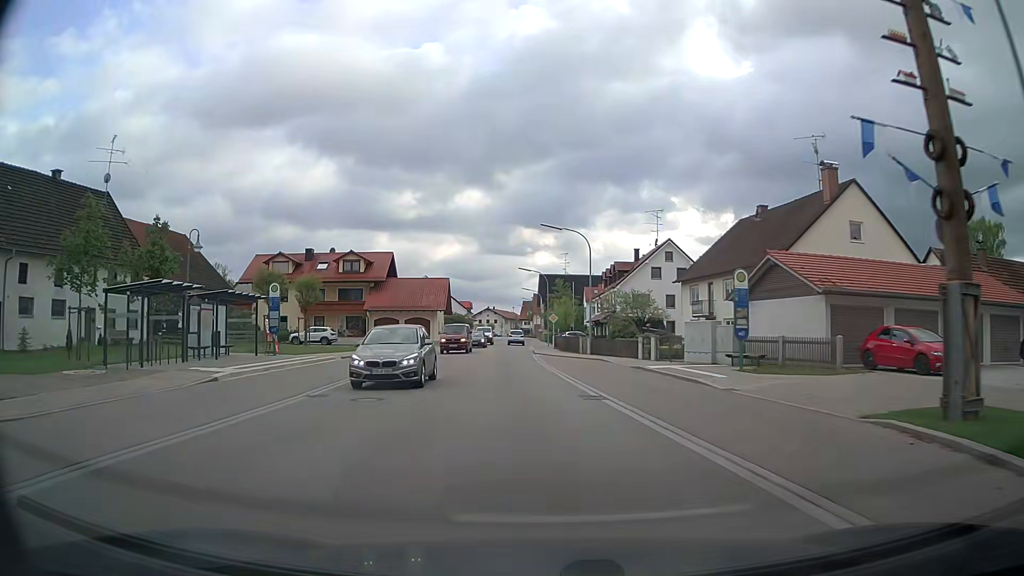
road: secondary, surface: asphalt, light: Day
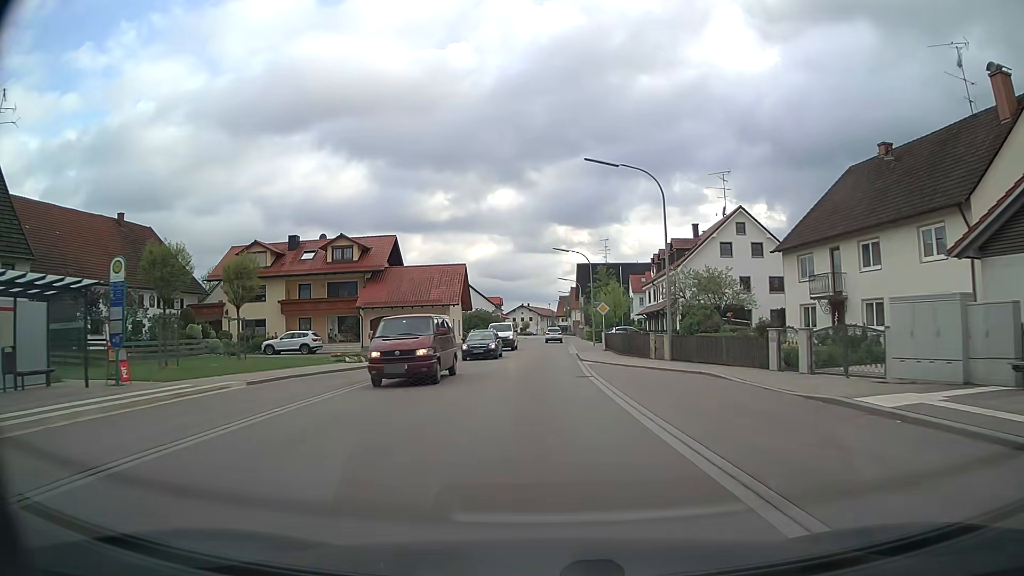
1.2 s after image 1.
(-0.6, +14.5) m; -4°
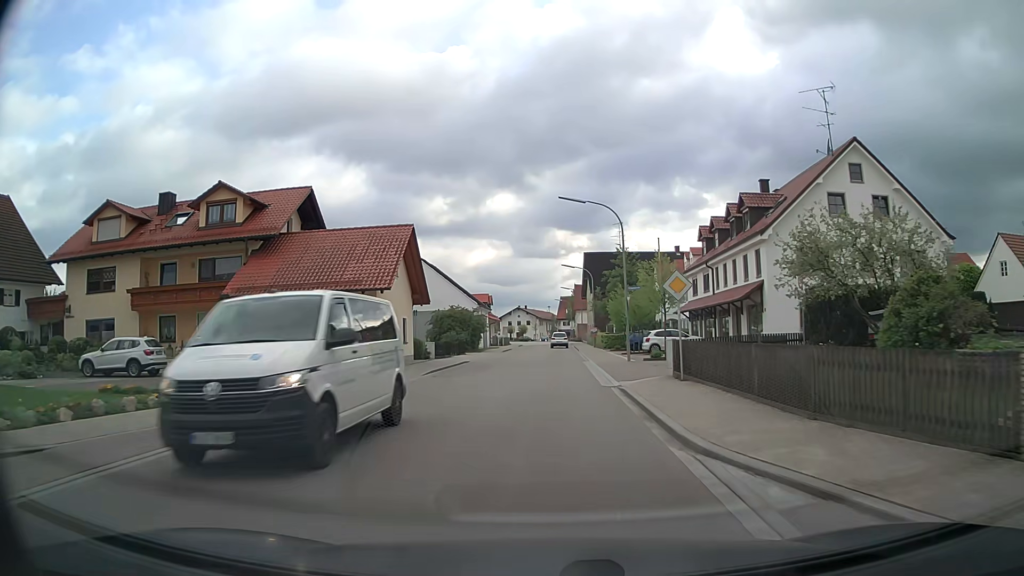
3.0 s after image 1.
(-0.1, +22.0) m; 0°
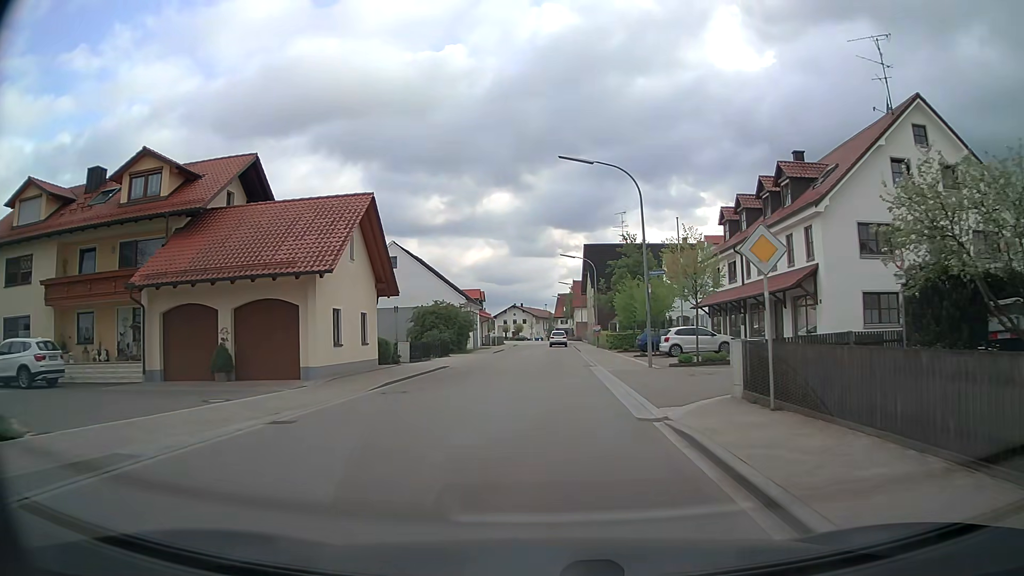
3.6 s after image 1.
(0.0, +7.3) m; 0°
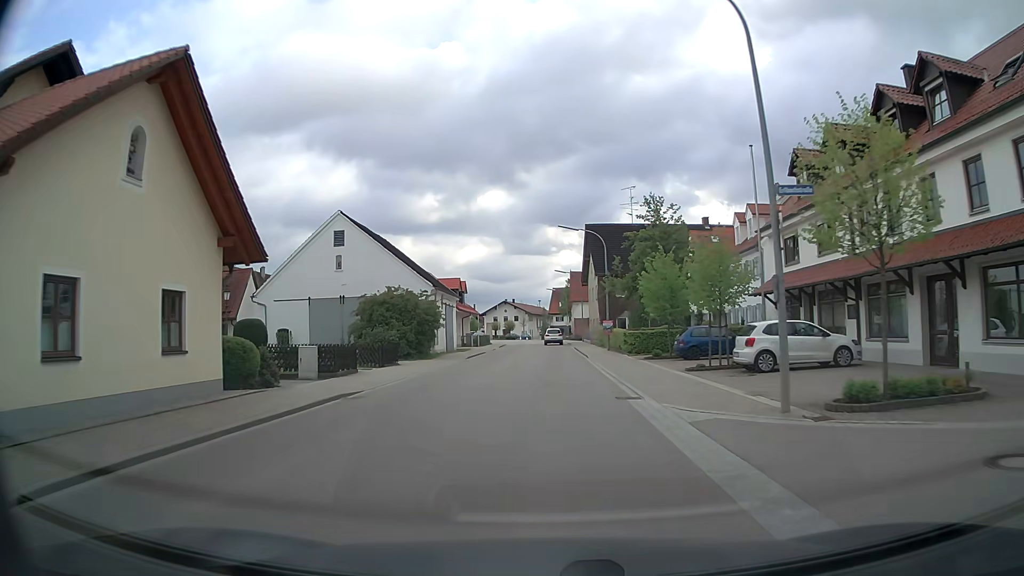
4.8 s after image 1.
(+0.1, +14.4) m; +1°
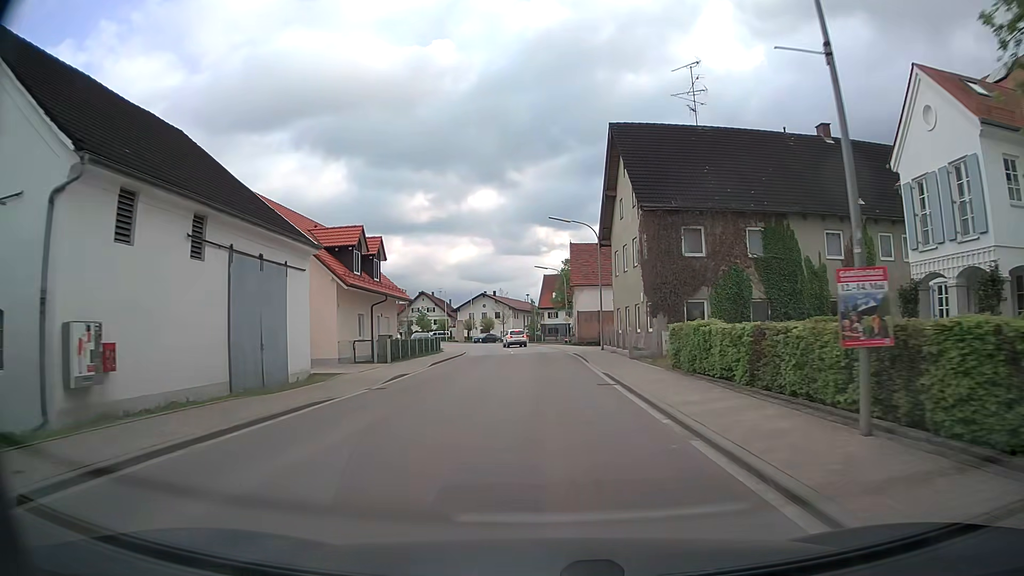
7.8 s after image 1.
(+0.3, +34.5) m; +1°
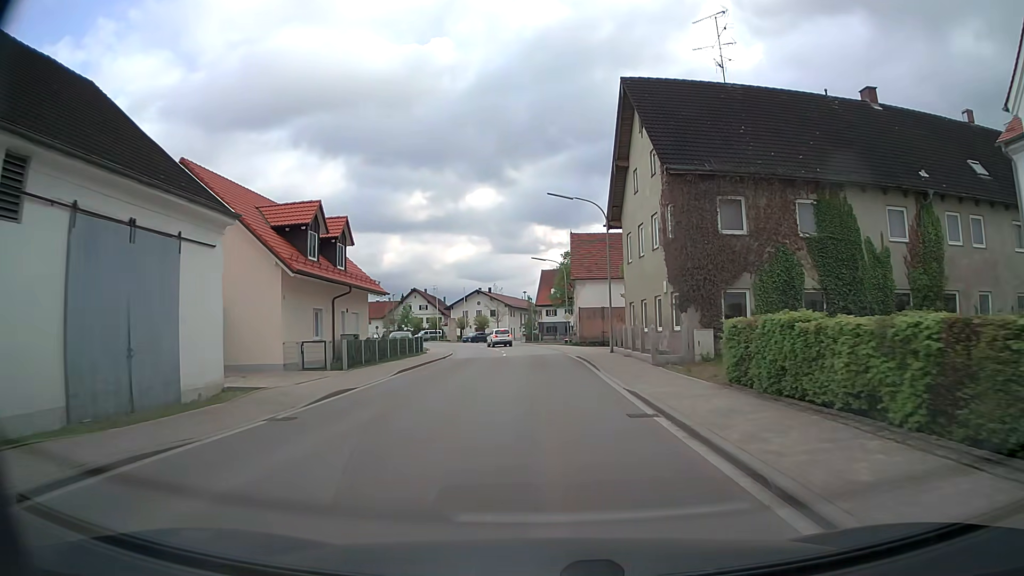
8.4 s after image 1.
(0.0, +6.6) m; 0°
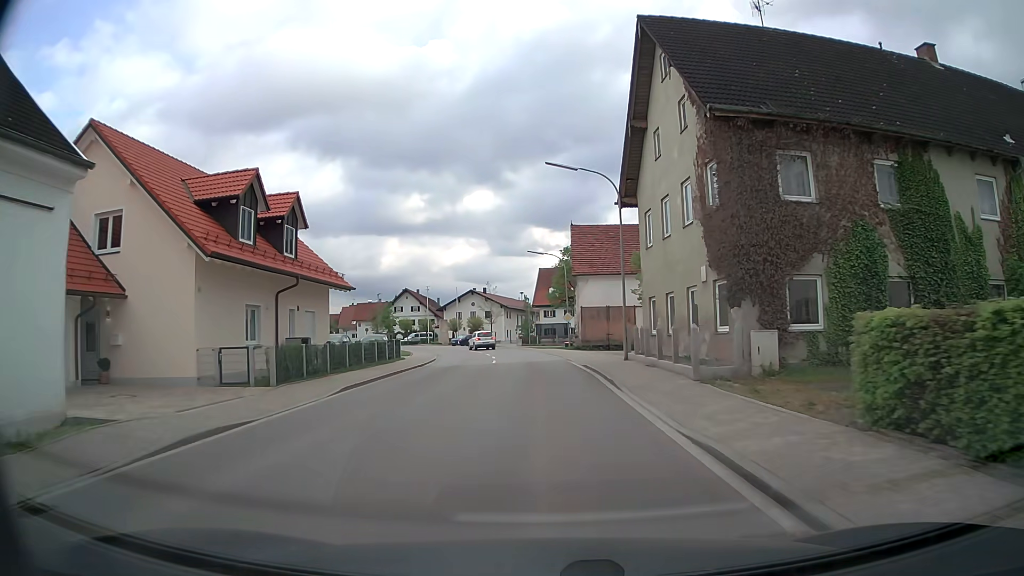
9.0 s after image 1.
(0.0, +6.5) m; 0°
(0, +10) (0, +20) (0, +30) (-1, +40) (-3, +50) (-5, +60) (-8, +69) (-12, +78) (-16, +87) (-22, +96) m
